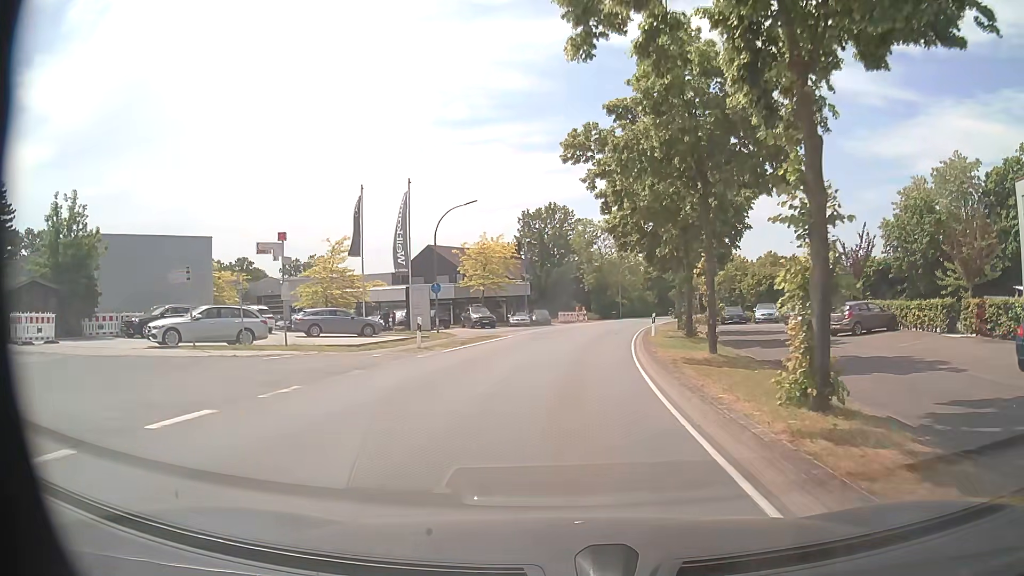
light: Day
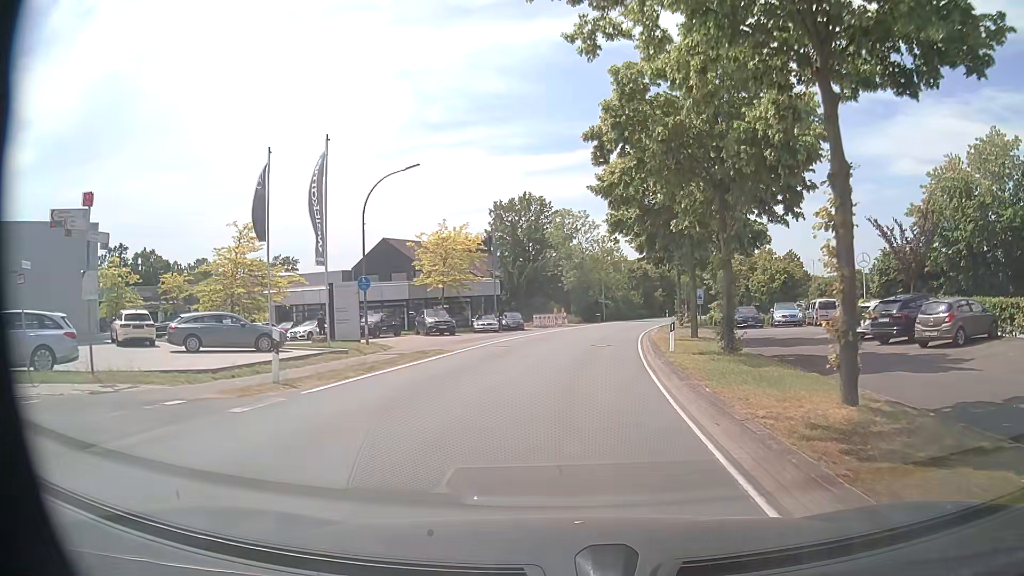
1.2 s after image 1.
(+0.1, +10.0) m; +2°
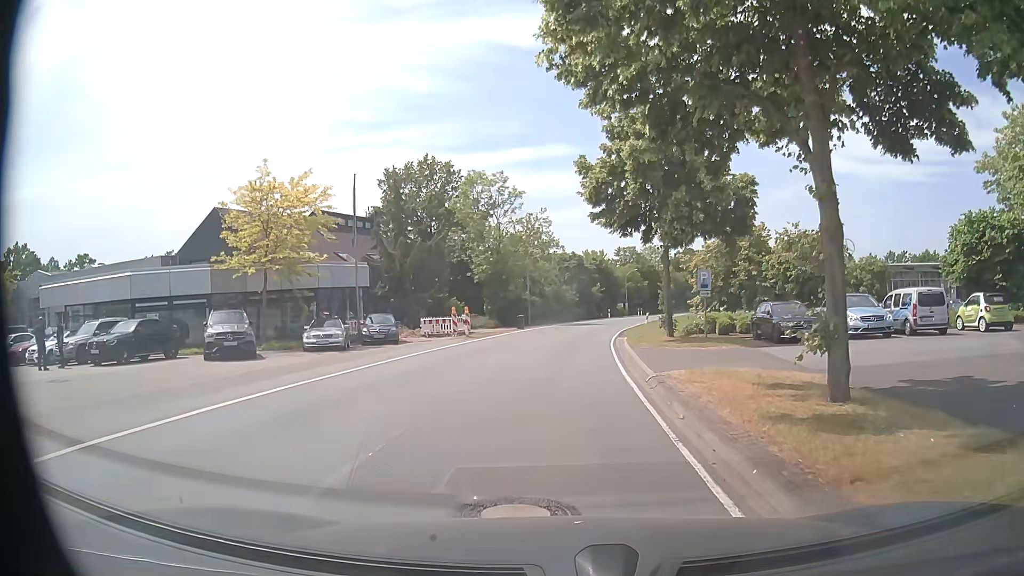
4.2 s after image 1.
(+1.1, +20.5) m; +6°
